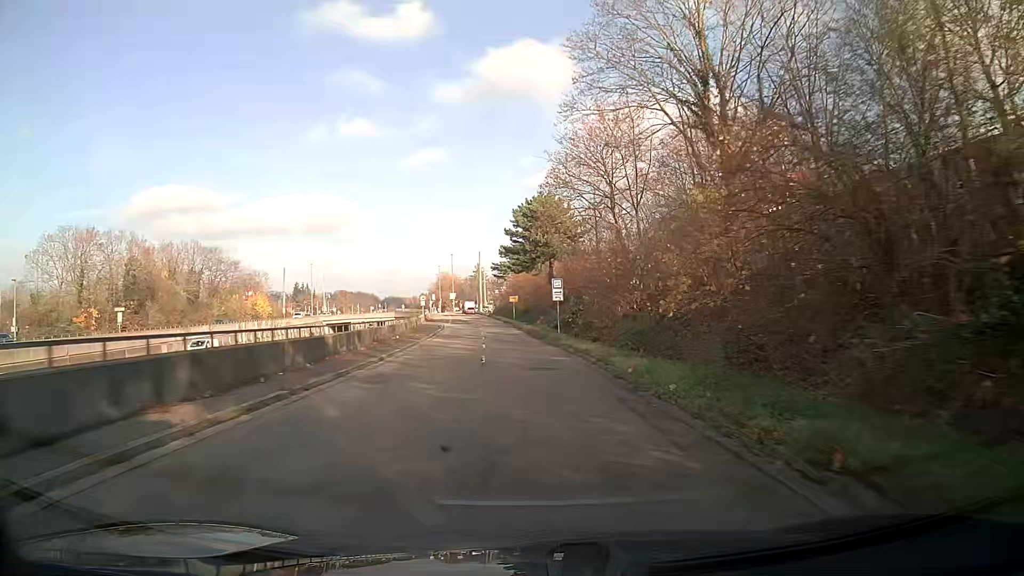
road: trunk_link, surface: asphalt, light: Day
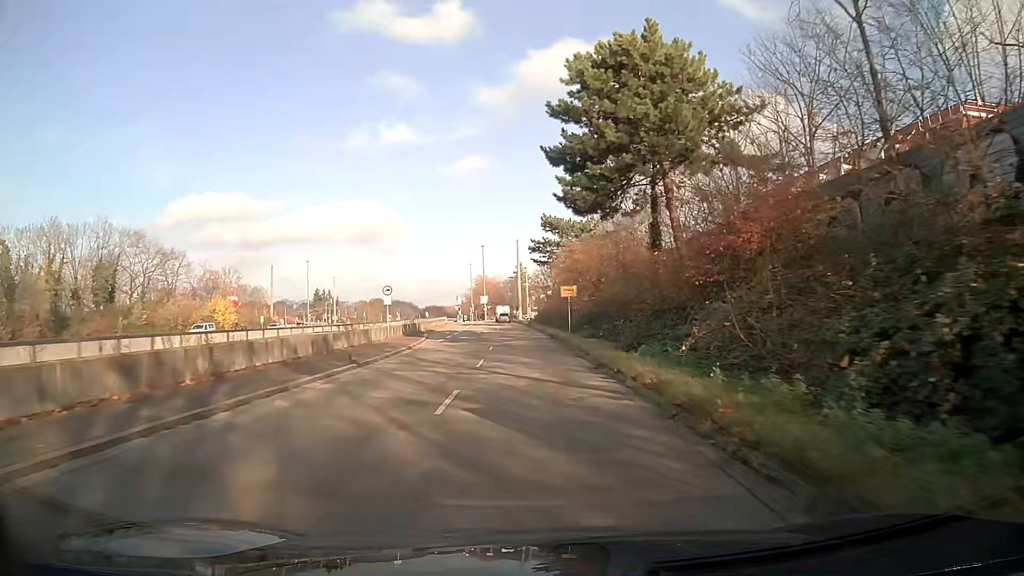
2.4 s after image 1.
(-1.4, +38.3) m; -4°
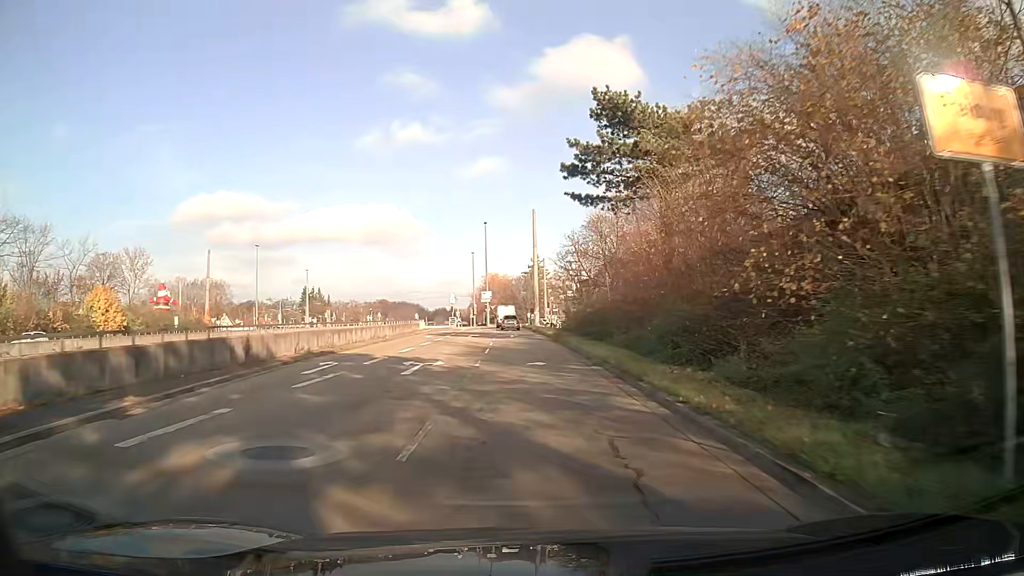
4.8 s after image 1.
(-0.6, +36.3) m; -1°
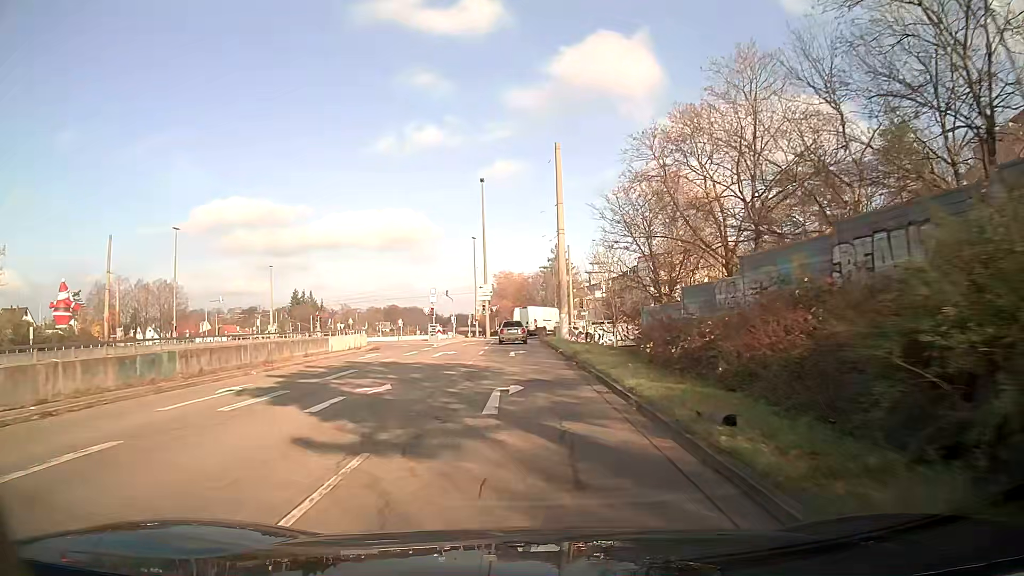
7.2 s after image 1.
(-0.4, +32.6) m; -2°
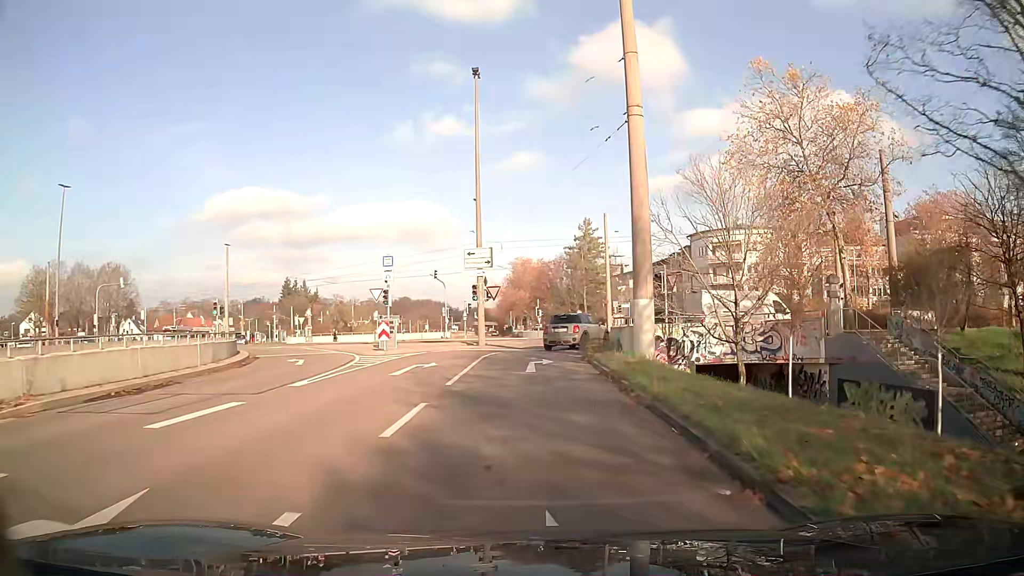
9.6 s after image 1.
(-0.3, +26.1) m; -1°
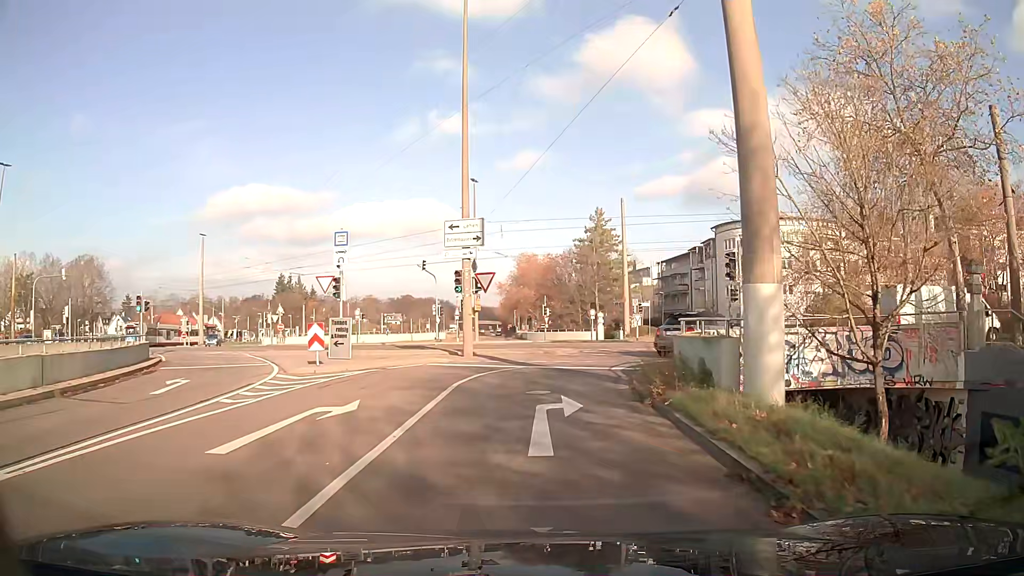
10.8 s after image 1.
(0.0, +9.7) m; 0°
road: tertiary_link
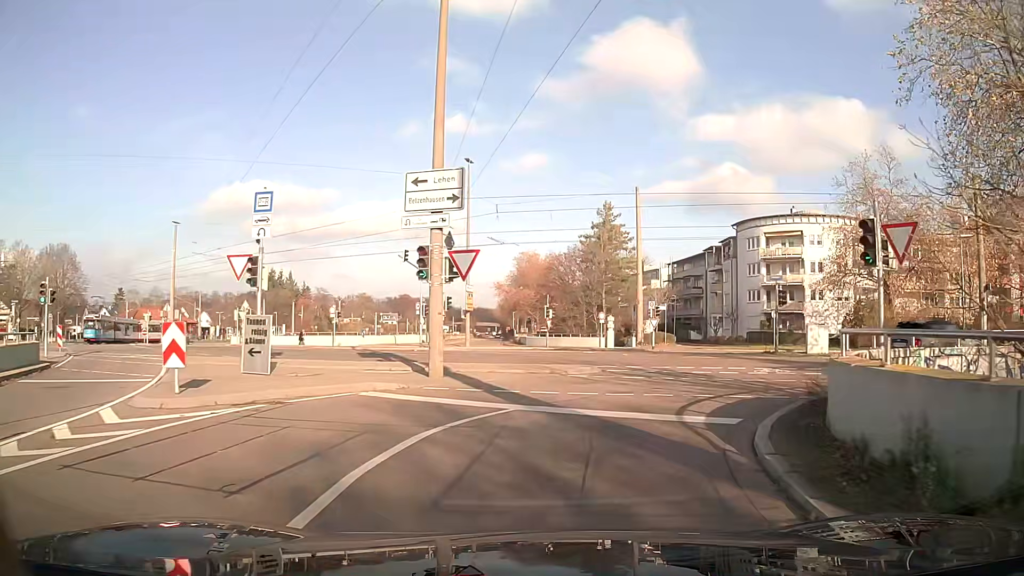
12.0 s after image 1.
(+0.1, +8.0) m; +2°
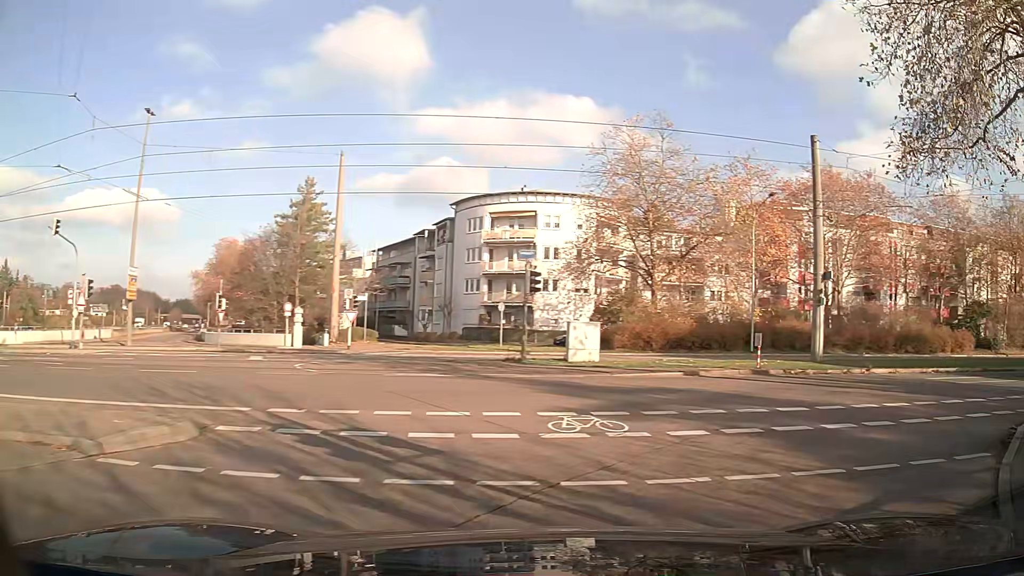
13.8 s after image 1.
(+2.3, +10.1) m; +31°
(+4, +9) (+12, +15) (+21, +18) (+31, +21) (+40, +23) (+50, +26) (+60, +29) (+69, +31) (+79, +34) (+88, +37) m
